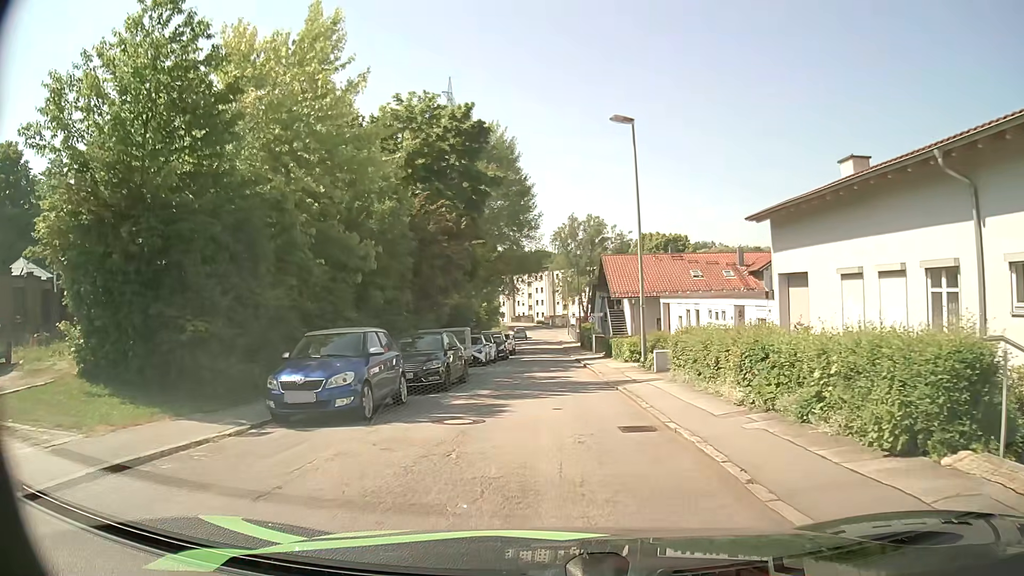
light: Day
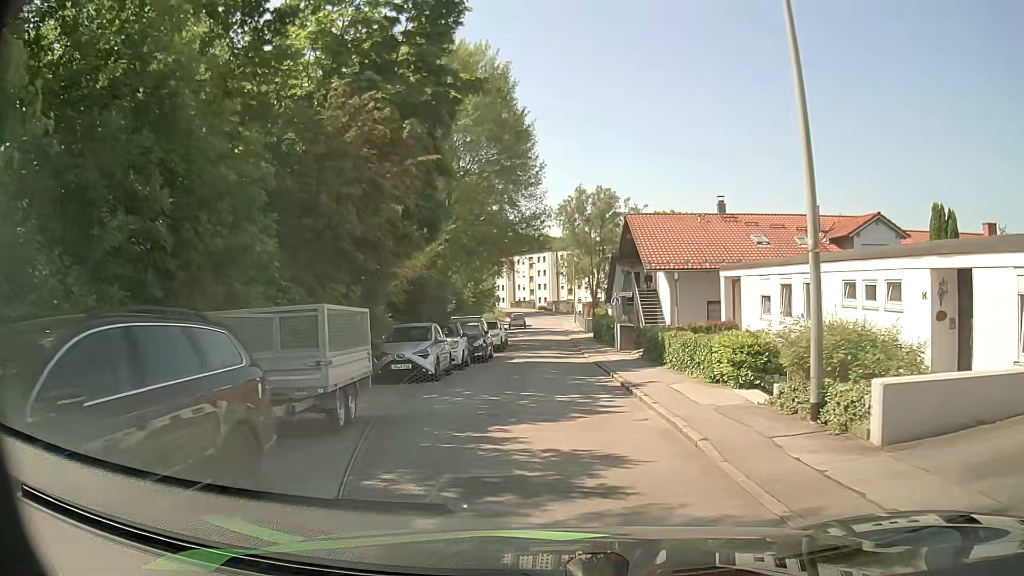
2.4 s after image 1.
(-0.1, +14.0) m; 0°
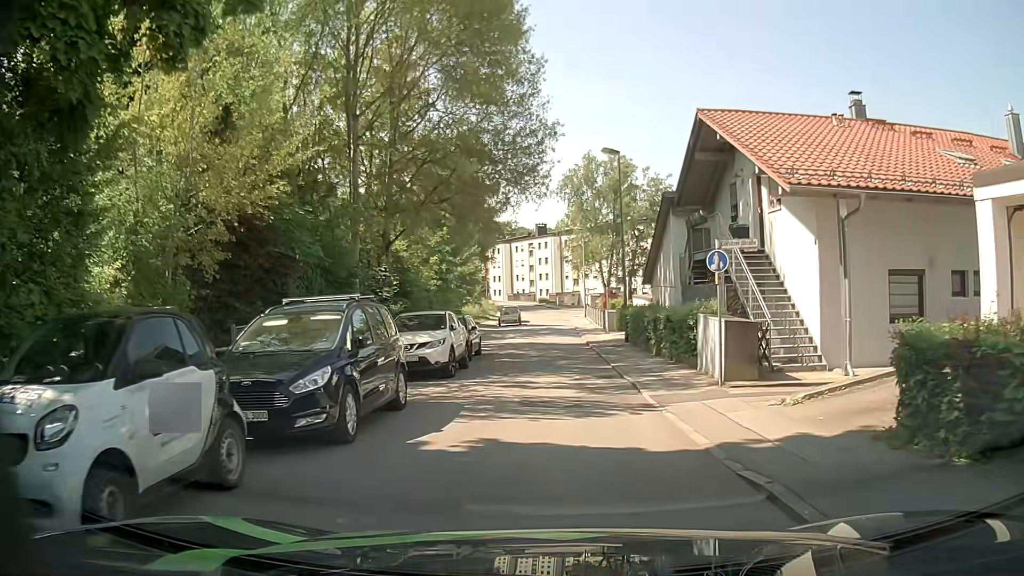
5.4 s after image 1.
(-0.2, +17.9) m; 0°
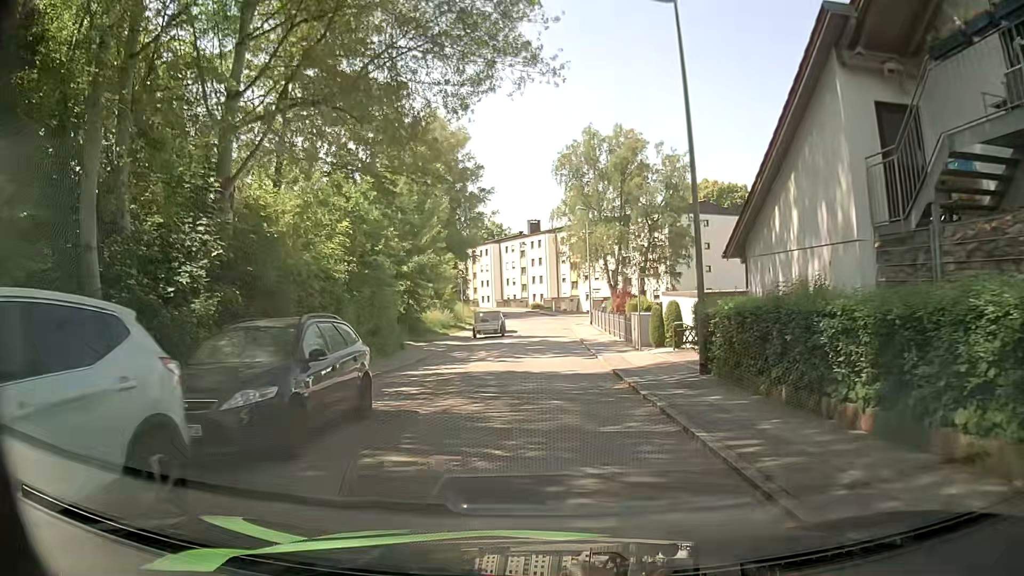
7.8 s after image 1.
(0.0, +15.0) m; 0°
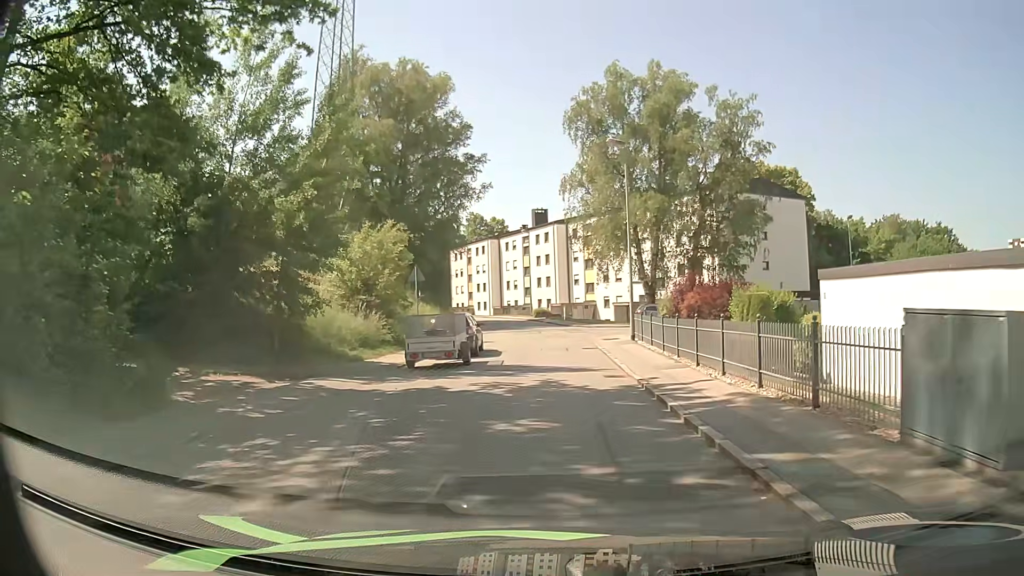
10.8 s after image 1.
(+0.1, +19.8) m; -1°
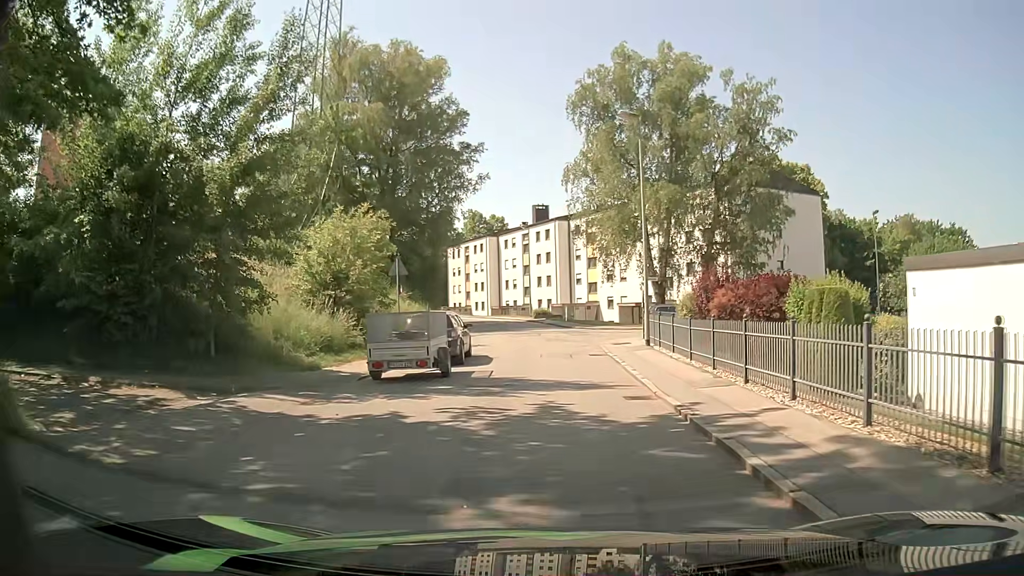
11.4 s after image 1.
(0.0, +4.0) m; 0°
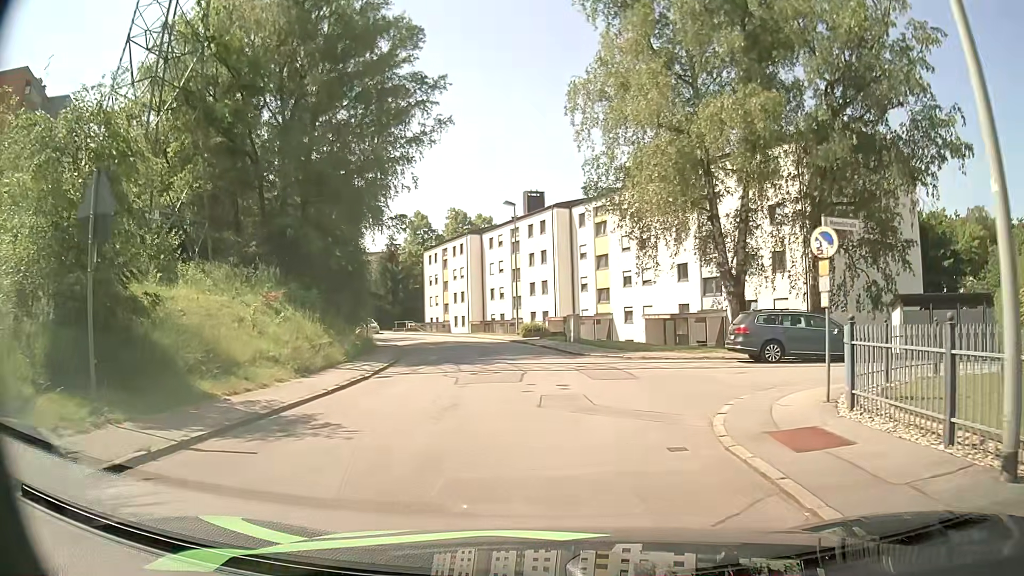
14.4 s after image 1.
(+0.2, +18.8) m; +1°
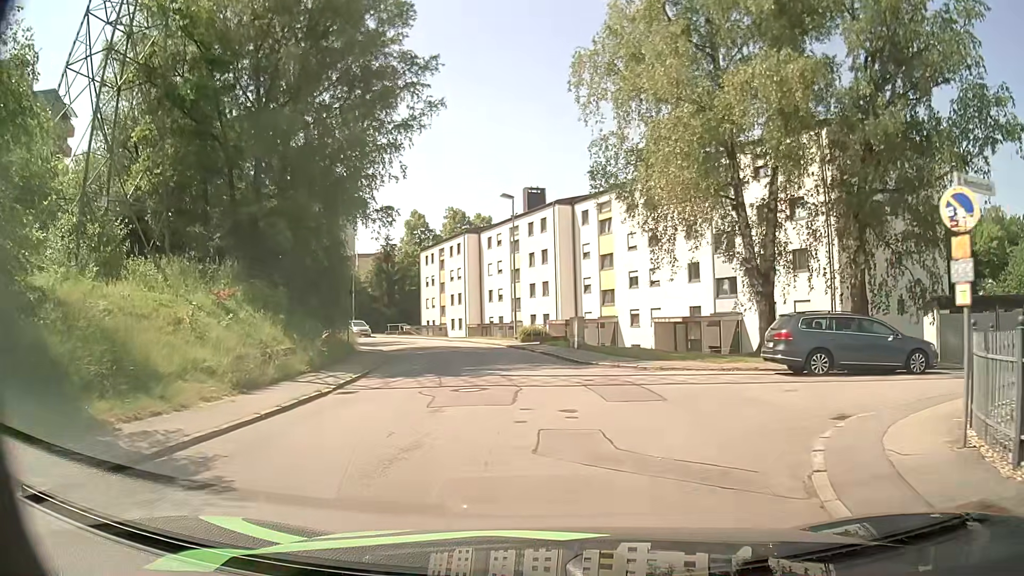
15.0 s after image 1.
(0.0, +3.3) m; -1°
(0, +10) (0, +20) (-2, +30) (-5, +39) (-9, +48) (-16, +56) (-22, +63) (-30, +70) (-38, +76) (-46, +82) m
